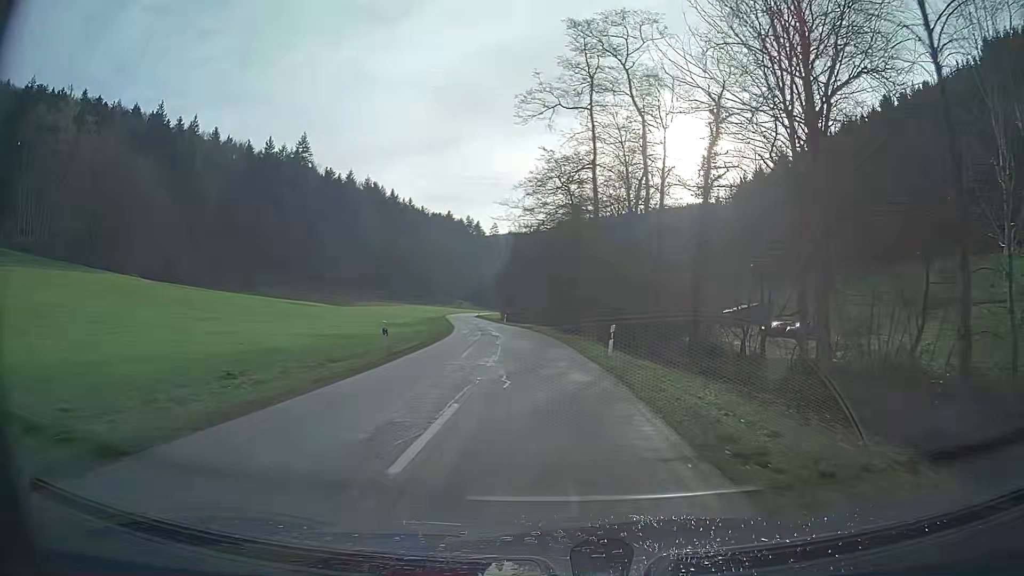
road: tertiary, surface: asphalt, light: Day
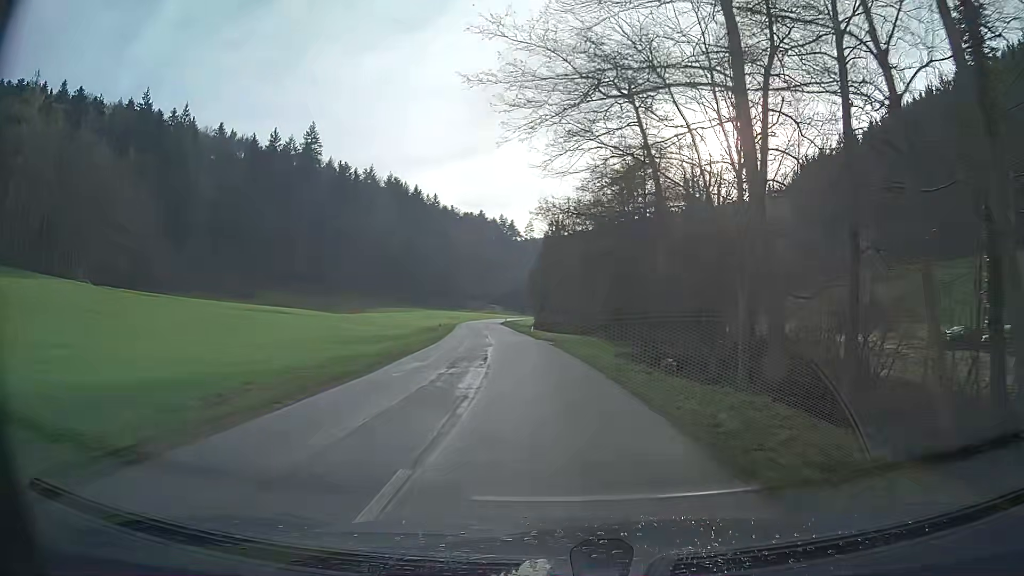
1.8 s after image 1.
(-0.9, +25.8) m; -4°
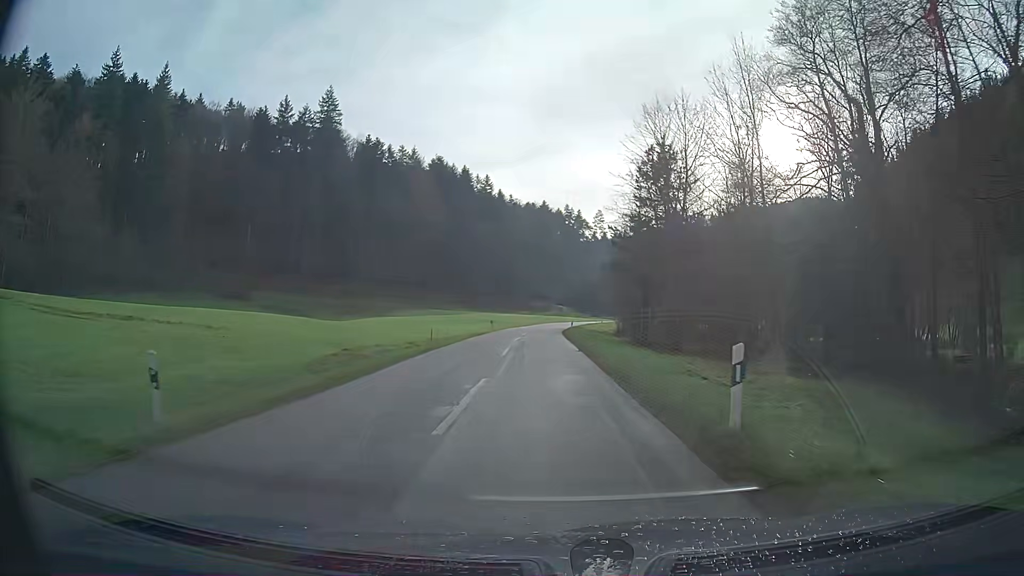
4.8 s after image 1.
(-2.2, +43.0) m; -5°
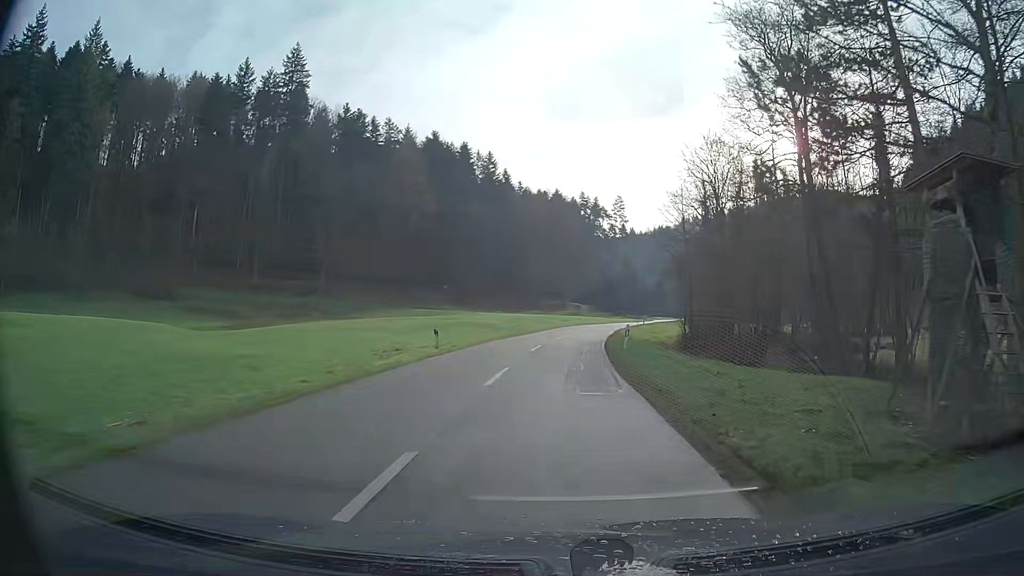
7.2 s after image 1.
(-0.4, +34.1) m; -1°
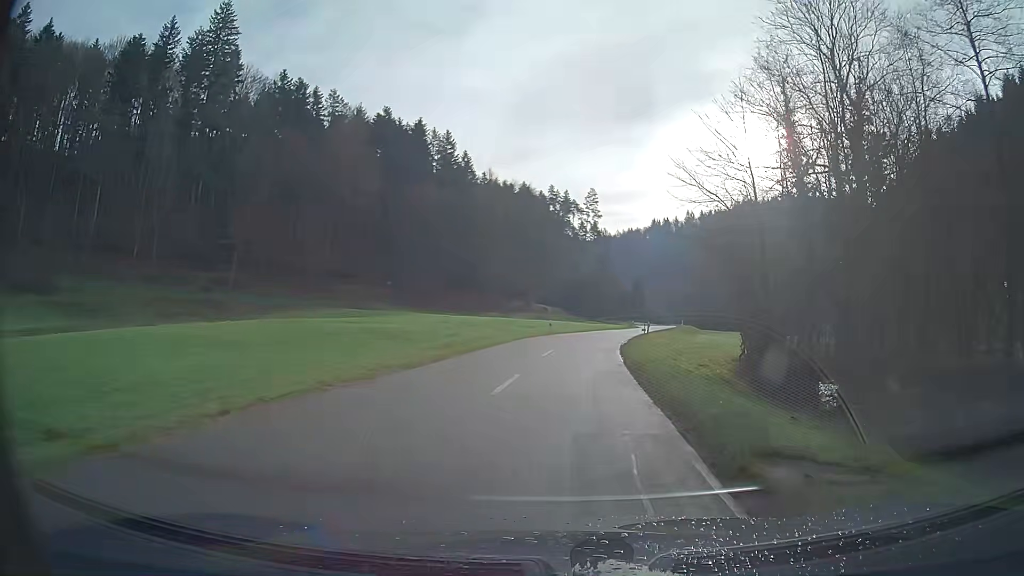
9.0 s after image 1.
(+0.6, +25.3) m; +3°
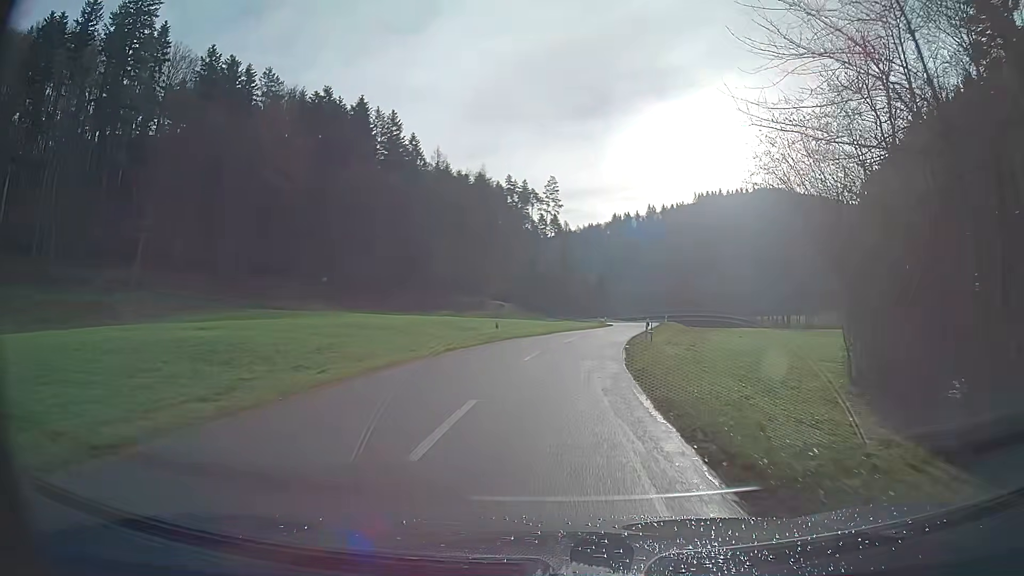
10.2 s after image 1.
(+0.5, +16.9) m; +3°
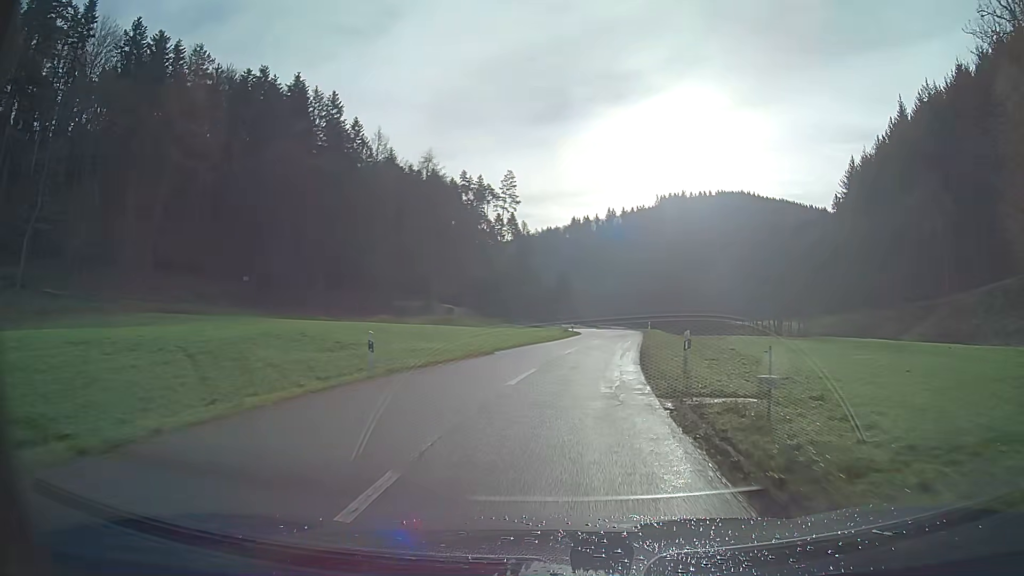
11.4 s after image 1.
(+0.6, +16.9) m; +4°
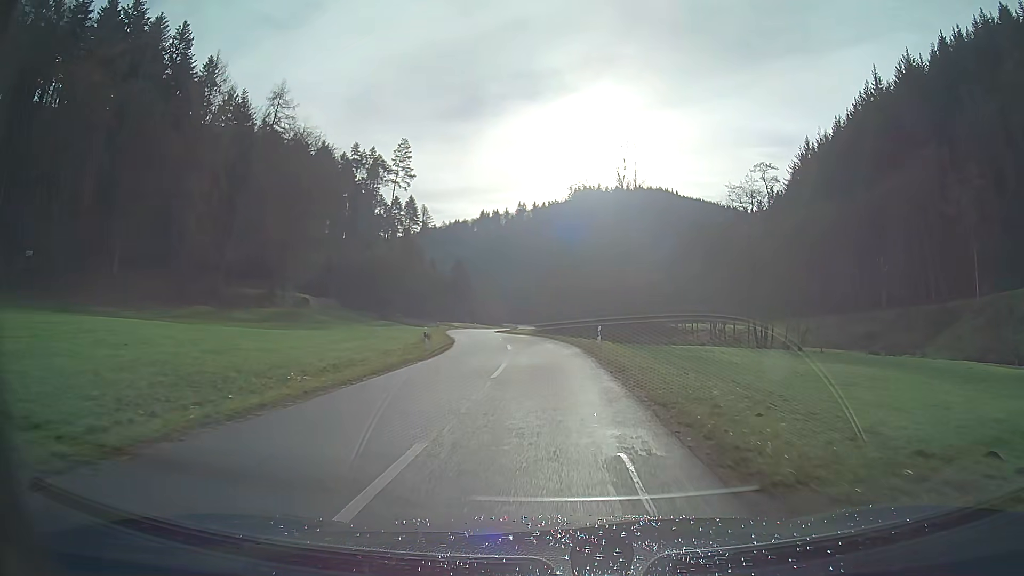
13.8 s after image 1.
(+2.5, +33.6) m; +6°
(0, +10) (0, +20) (-1, +30) (-2, +40) (-4, +50) (-5, +60) (-7, +70) (-8, +79) (-9, +89) (-9, +99) m
